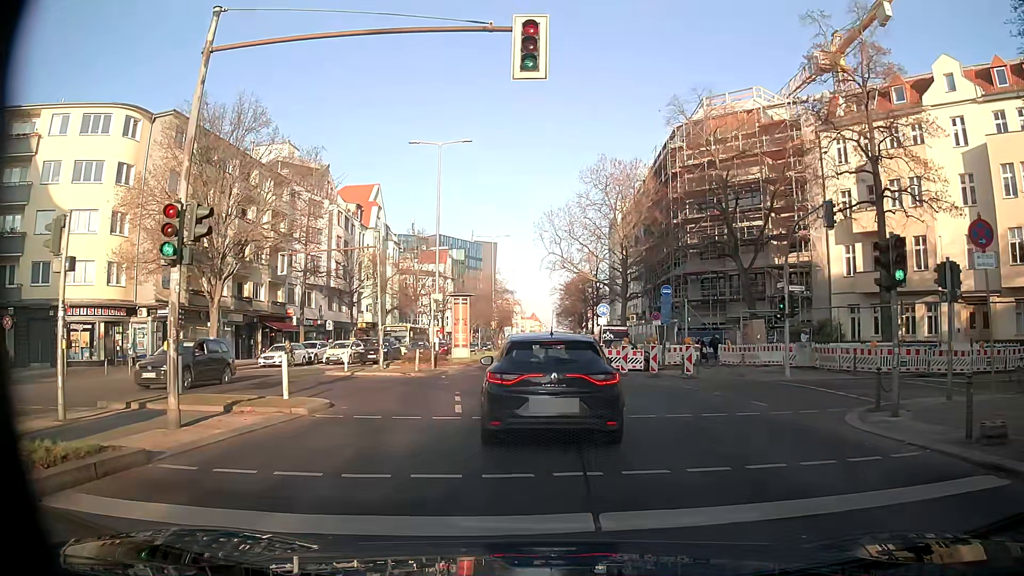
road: tertiary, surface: asphalt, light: Day
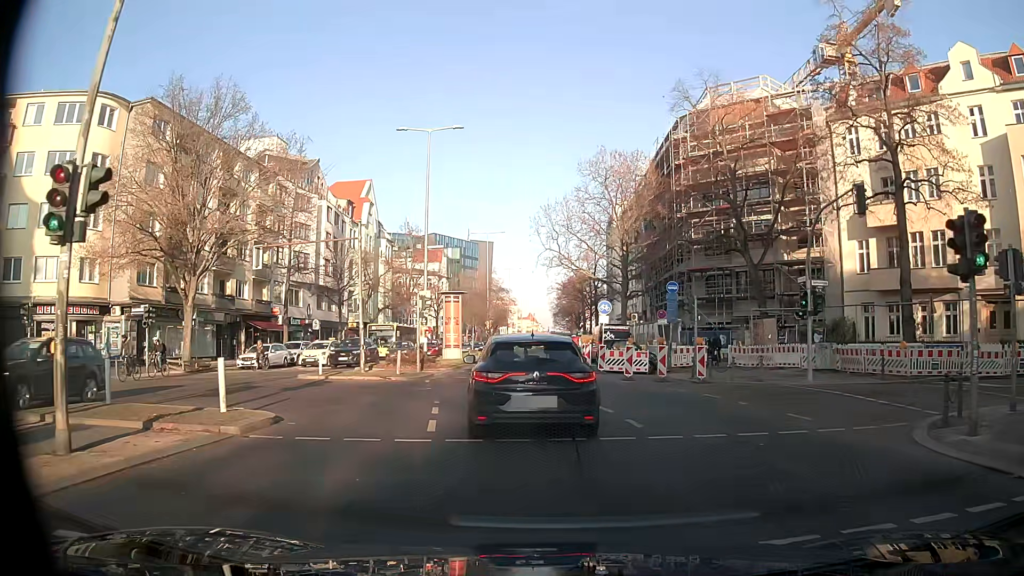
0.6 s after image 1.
(0.0, +2.8) m; 0°
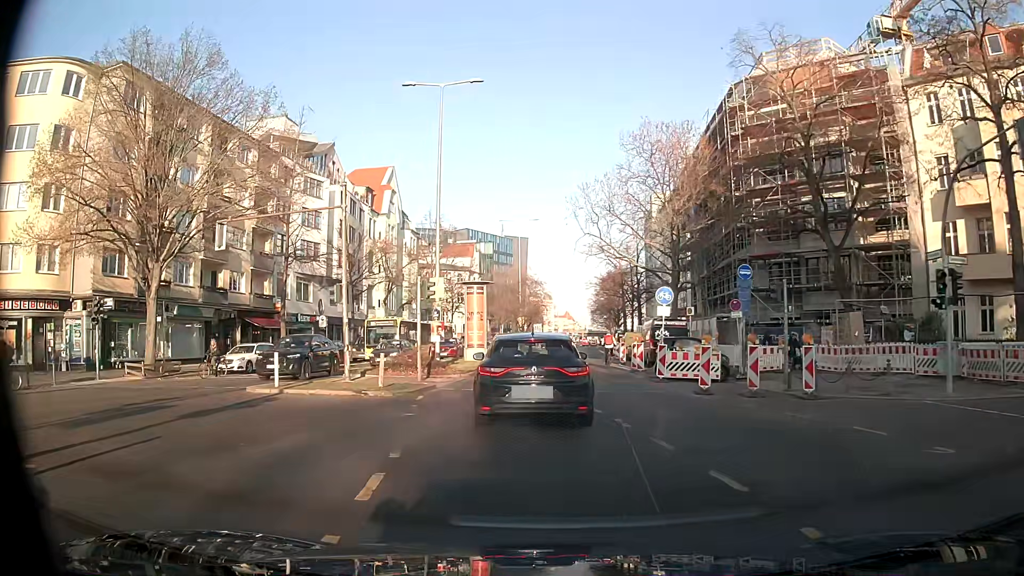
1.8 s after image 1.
(-0.1, +7.1) m; -3°
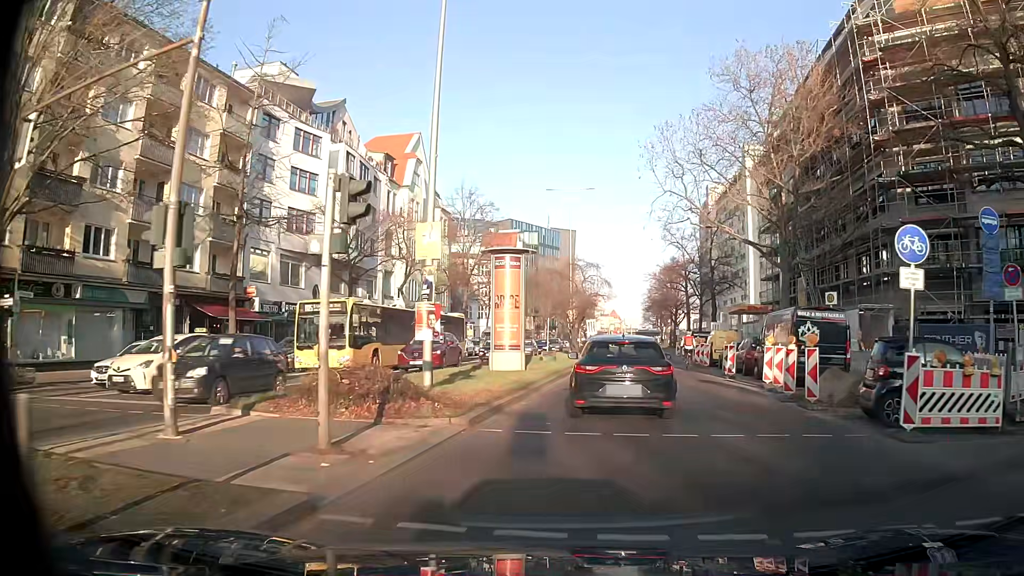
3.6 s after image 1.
(-0.7, +13.7) m; -3°
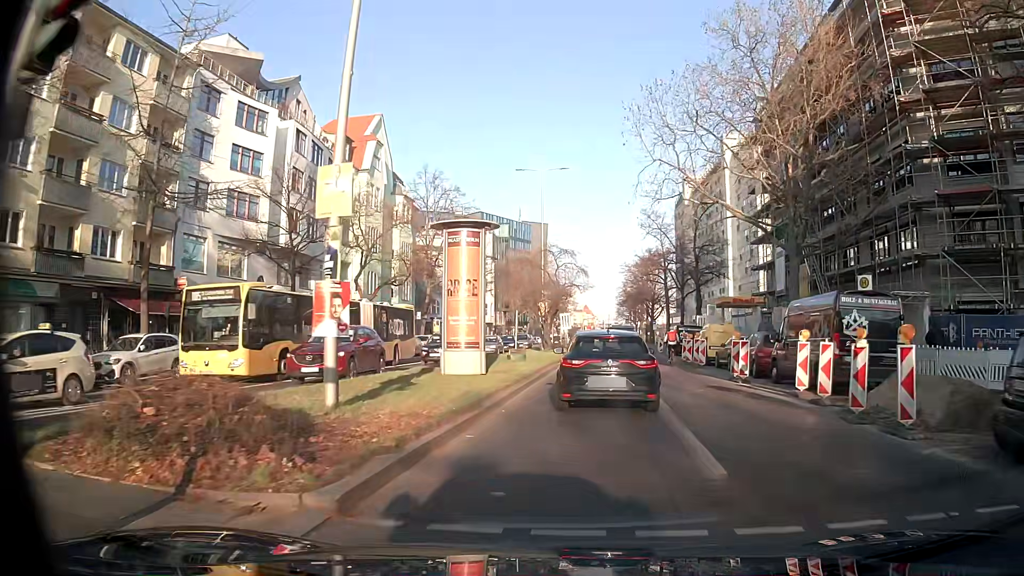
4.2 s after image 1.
(+0.1, +5.2) m; +2°
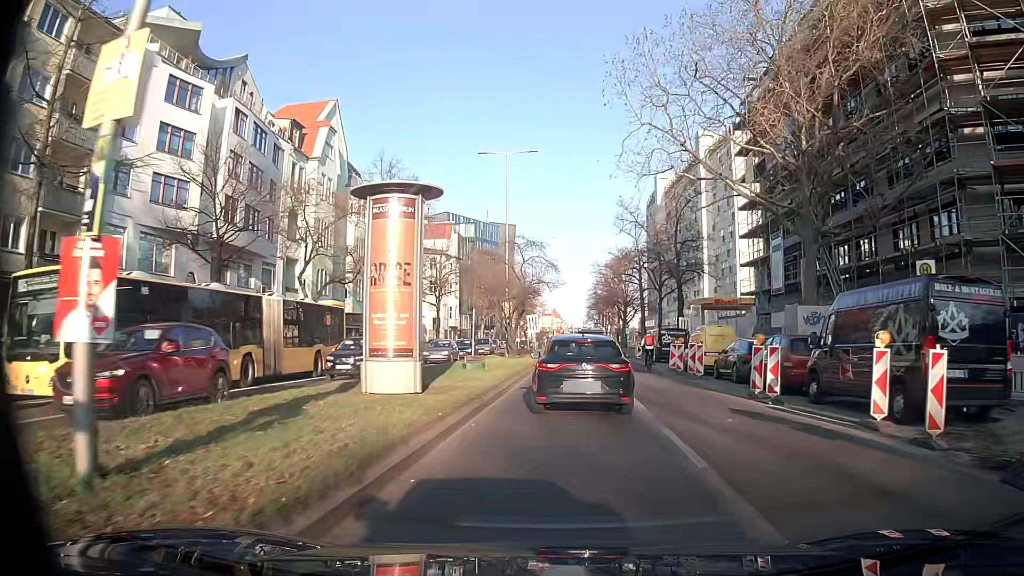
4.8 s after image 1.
(+0.1, +5.5) m; +3°
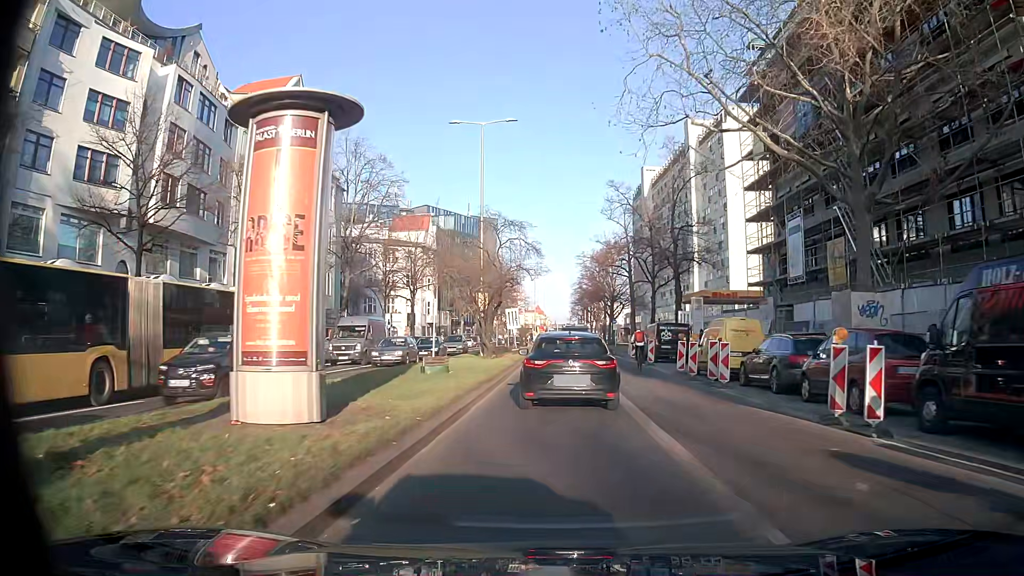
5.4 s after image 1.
(+0.1, +5.7) m; +2°
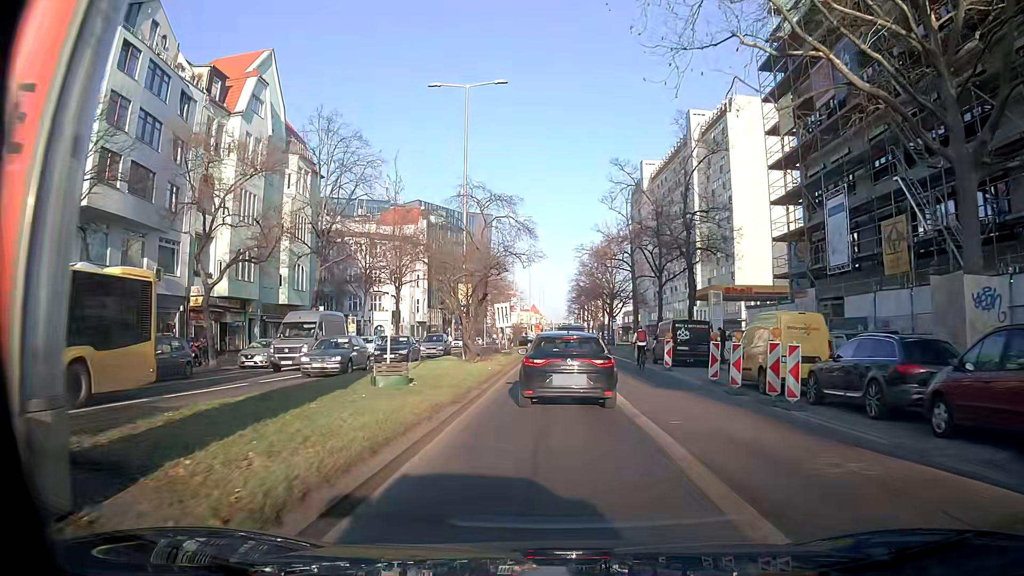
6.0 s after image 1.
(0.0, +5.8) m; 0°
(0, +10) (0, +20) (0, +30) (+1, +40) (+1, +50) (+1, +60) (+1, +70) (+2, +80) (+3, +90) (+4, +100) m
